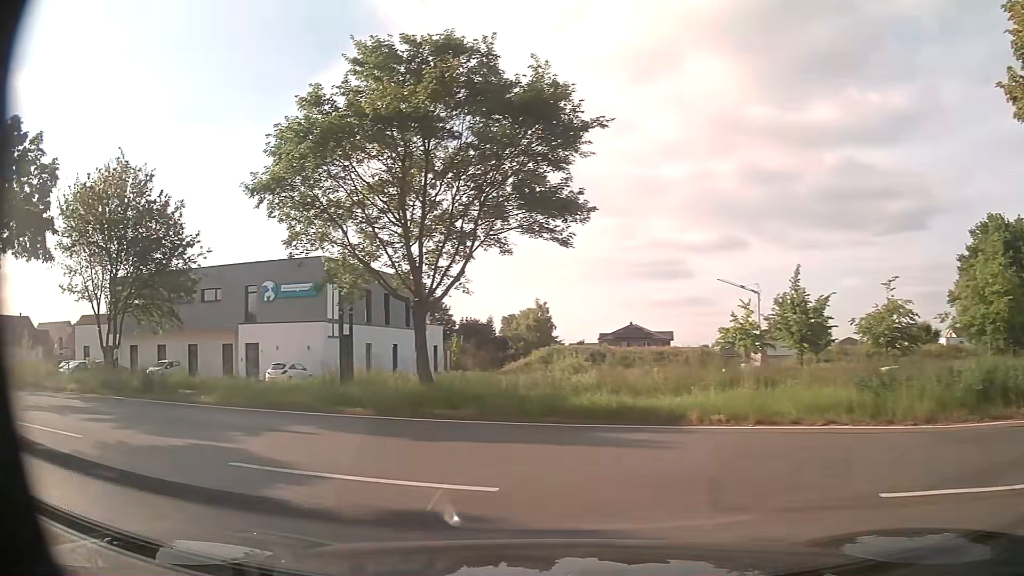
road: residential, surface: asphalt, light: Day
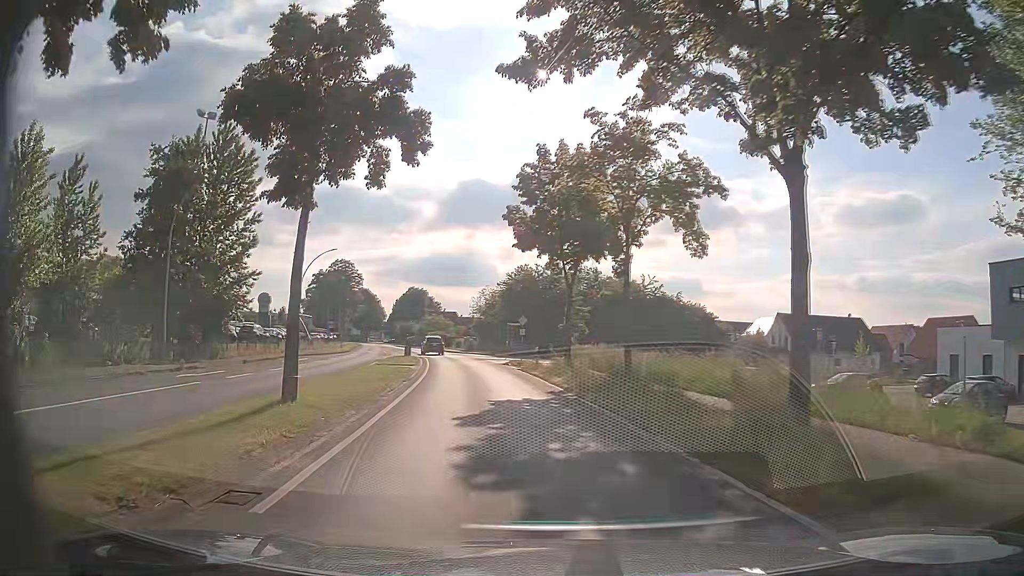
(-11.5, +12.3) m; -74°
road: primary
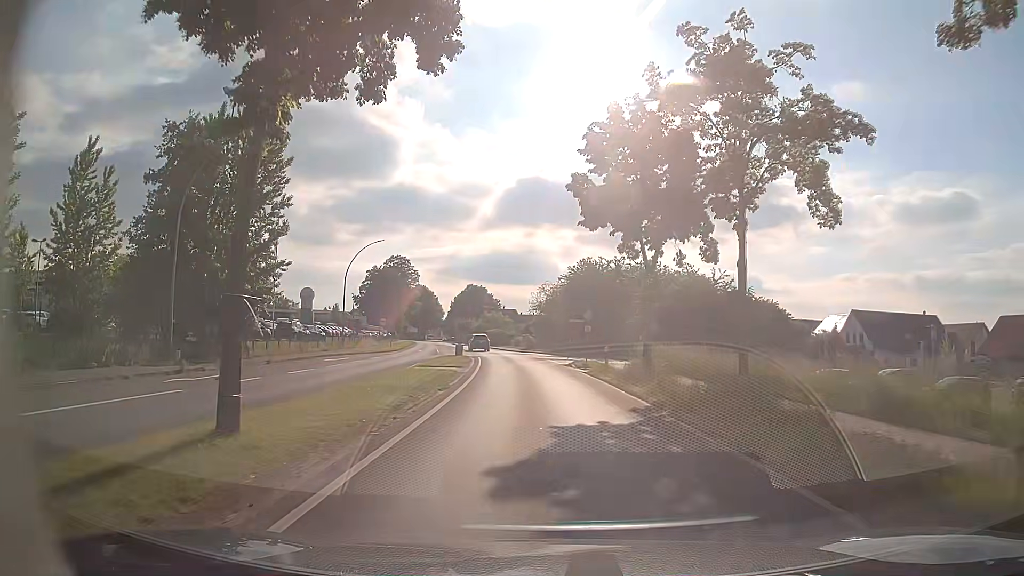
(-0.2, +5.0) m; -5°
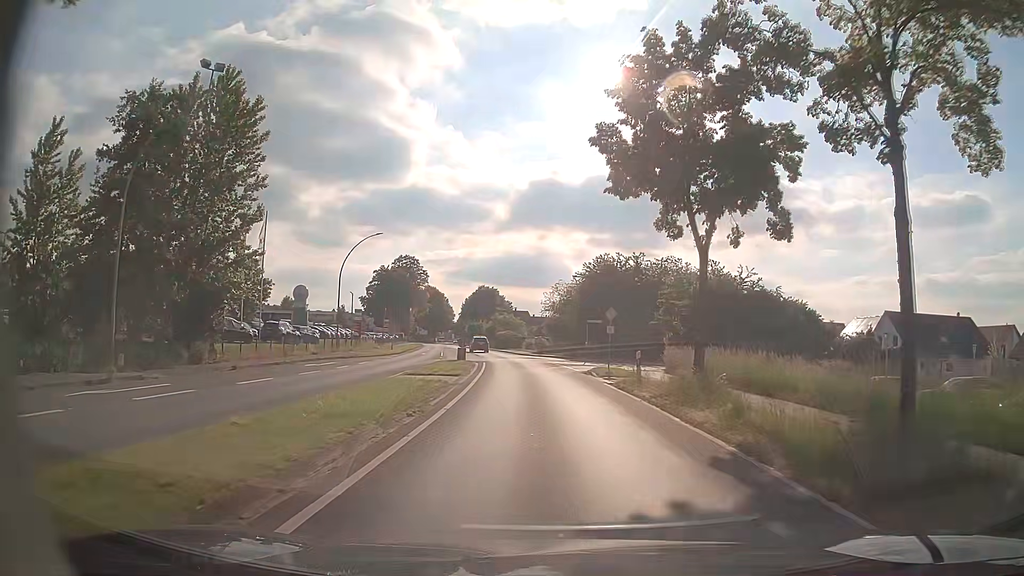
(-0.1, +5.6) m; 0°
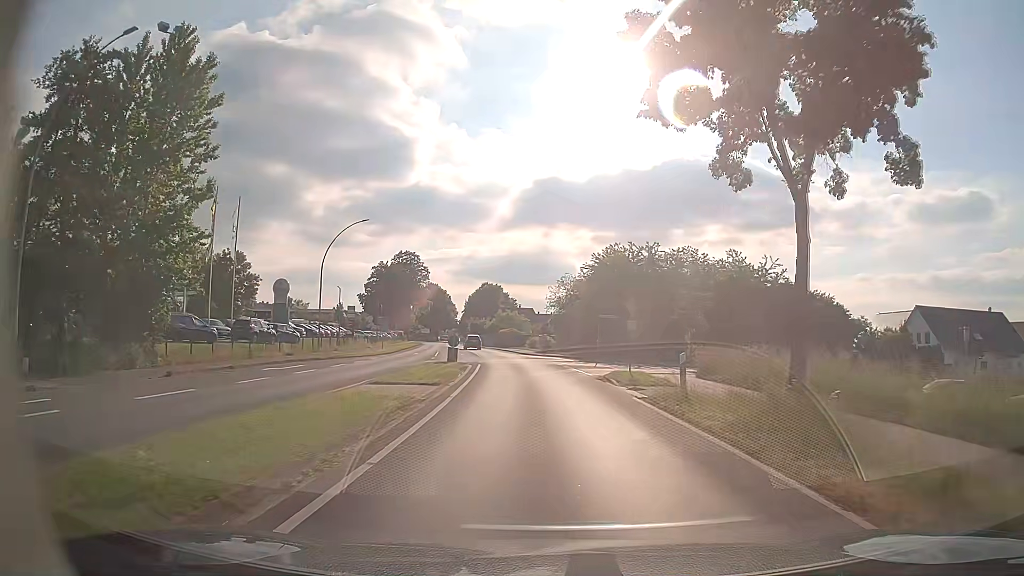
(-0.1, +6.1) m; -1°
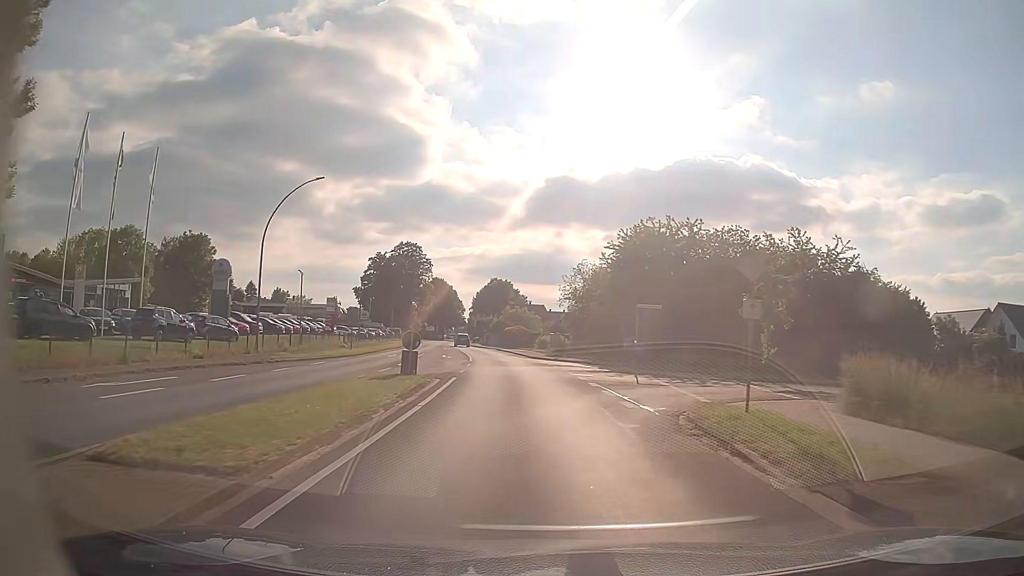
(-0.2, +13.5) m; -1°
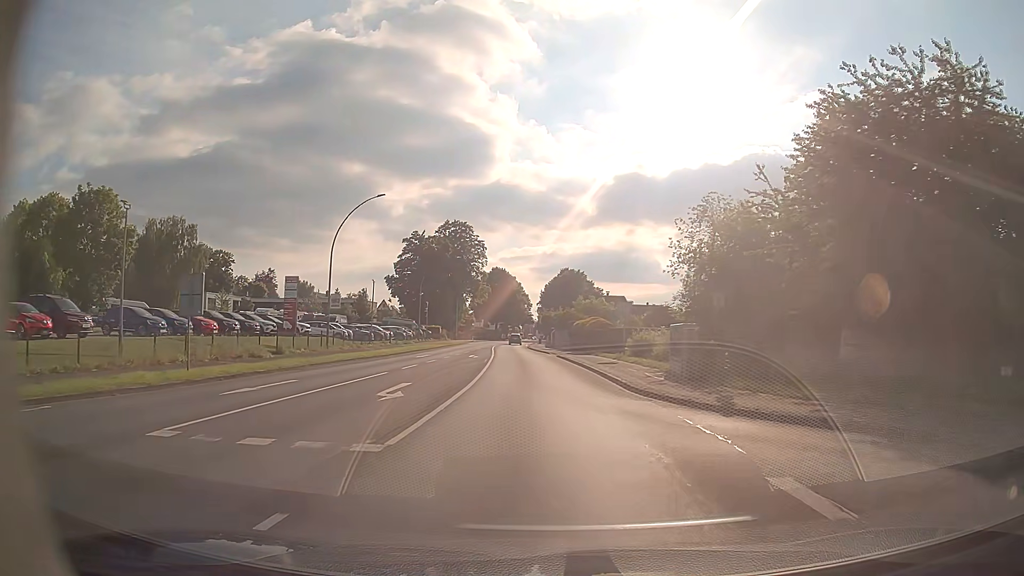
(-1.1, +30.2) m; -6°
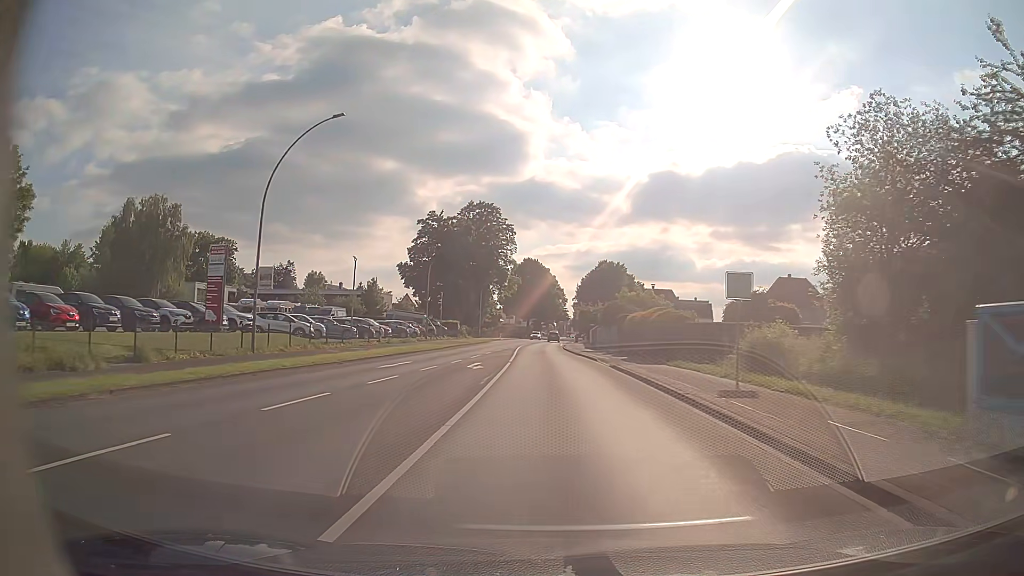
(-0.5, +16.2) m; -3°
(0, +10) (0, +20) (0, +30) (-1, +40) (-1, +50) (-1, +60) (-1, +70) (0, +80) (0, +90) (0, +100) m
